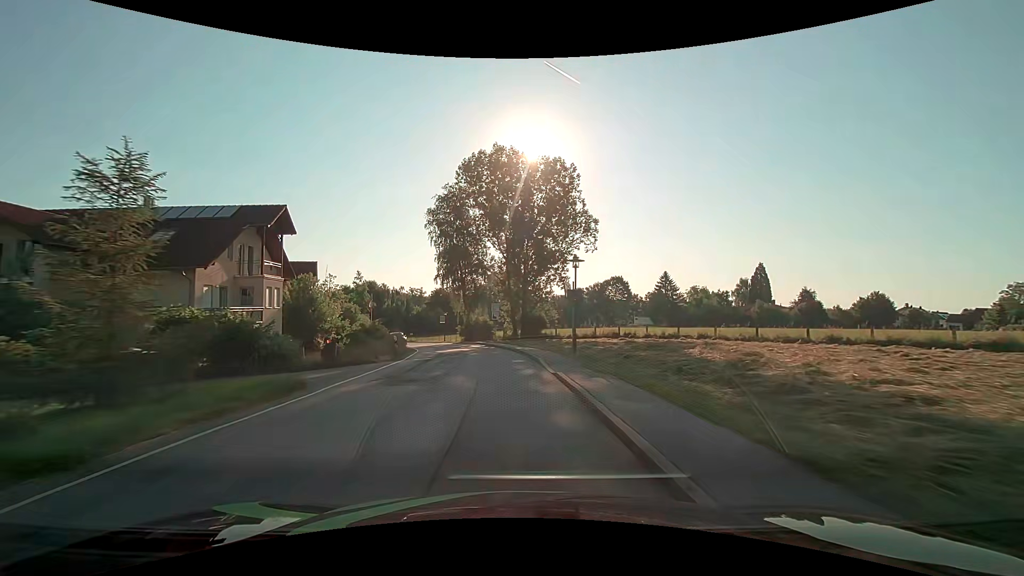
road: secondary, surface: asphalt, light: Day
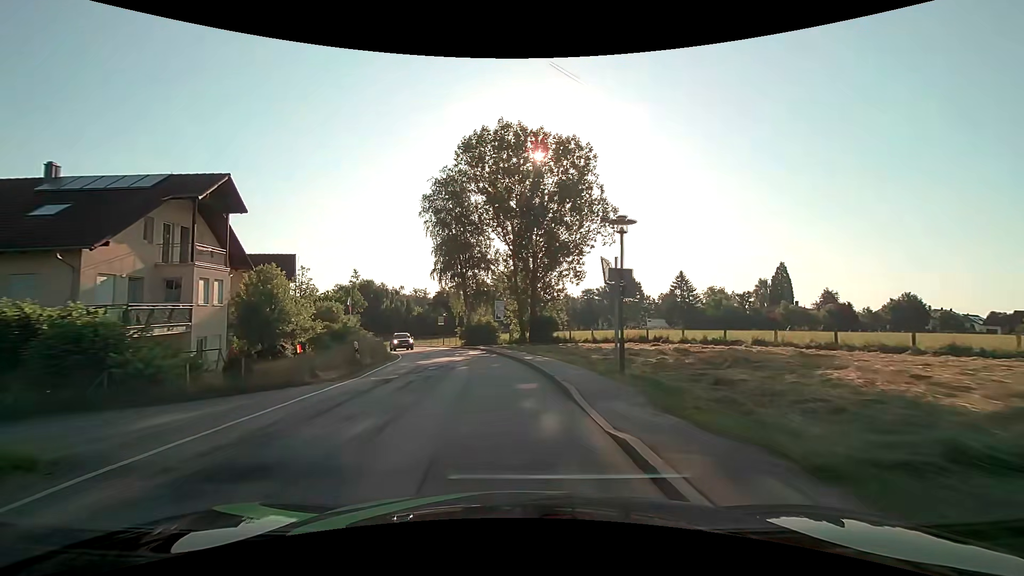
(-0.1, +7.6) m; -1°
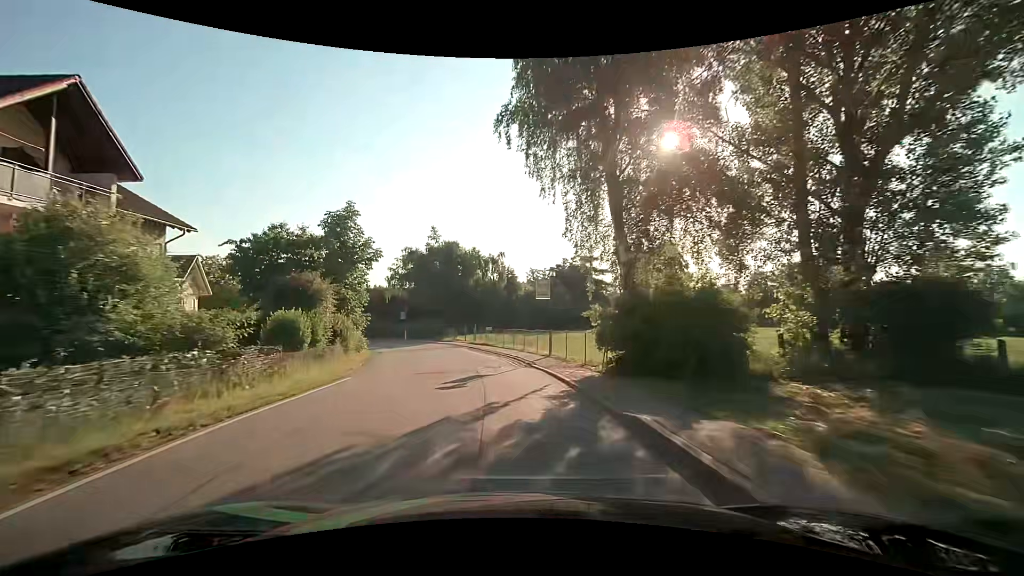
(-4.3, +37.6) m; -14°
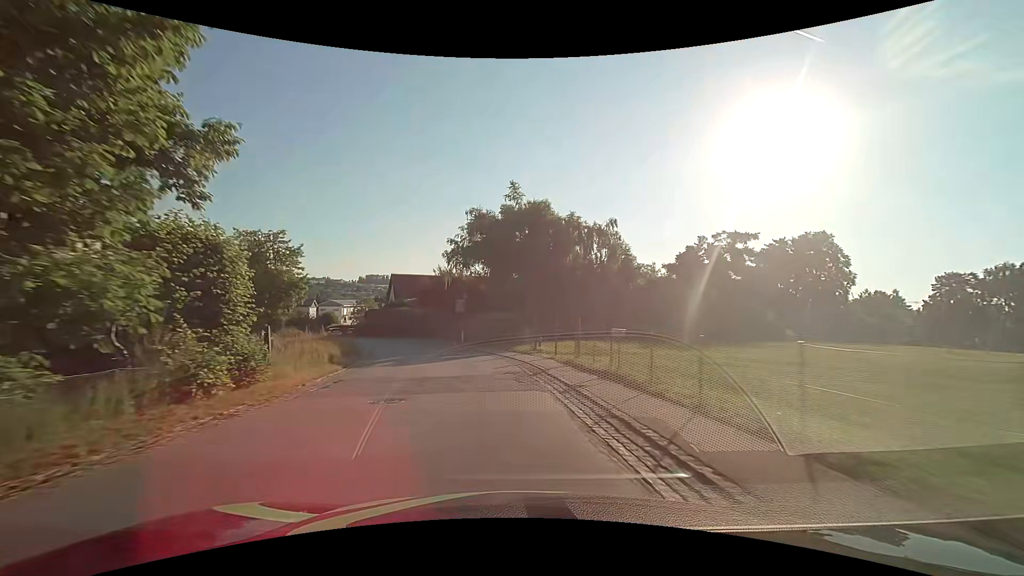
(-2.1, +22.8) m; -11°
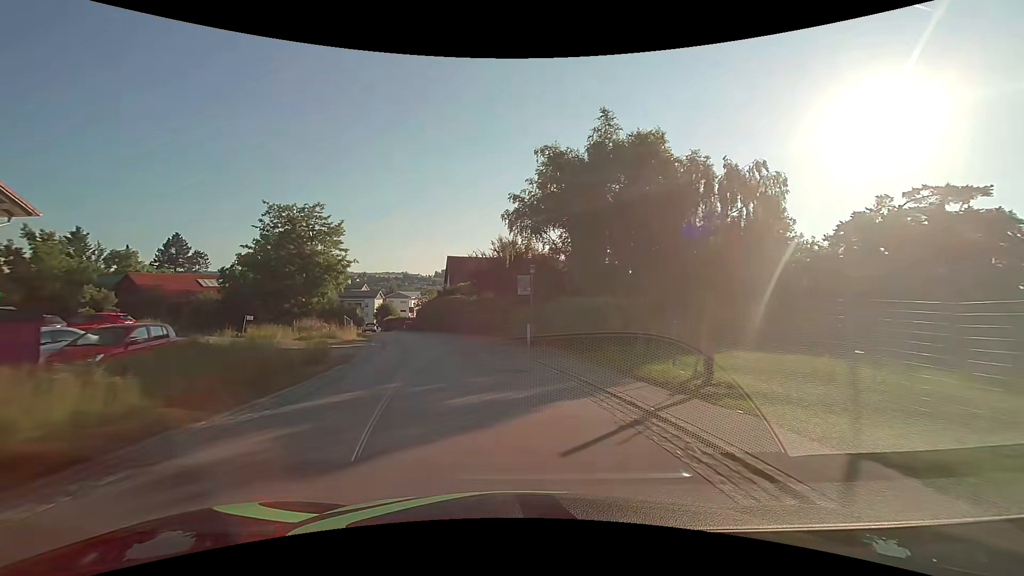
(-0.8, +15.2) m; -7°
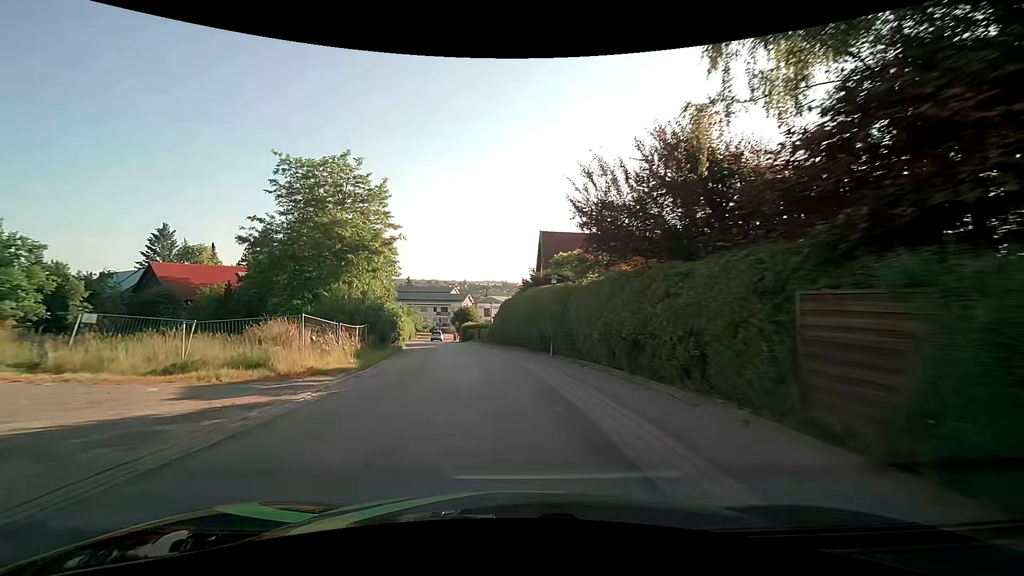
(-2.5, +22.6) m; -12°
(0, +10) (-1, +20) (-2, +30) (-4, +40) (-6, +50) (-8, +59) (-10, +69) (-12, +79) (-13, +89) (-13, +99) m
